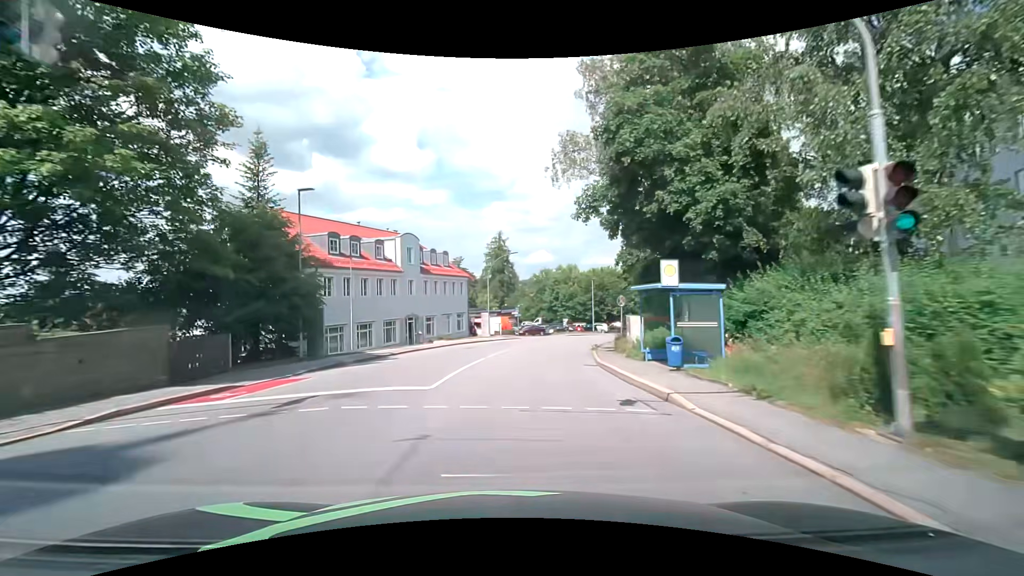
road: tertiary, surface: asphalt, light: Day
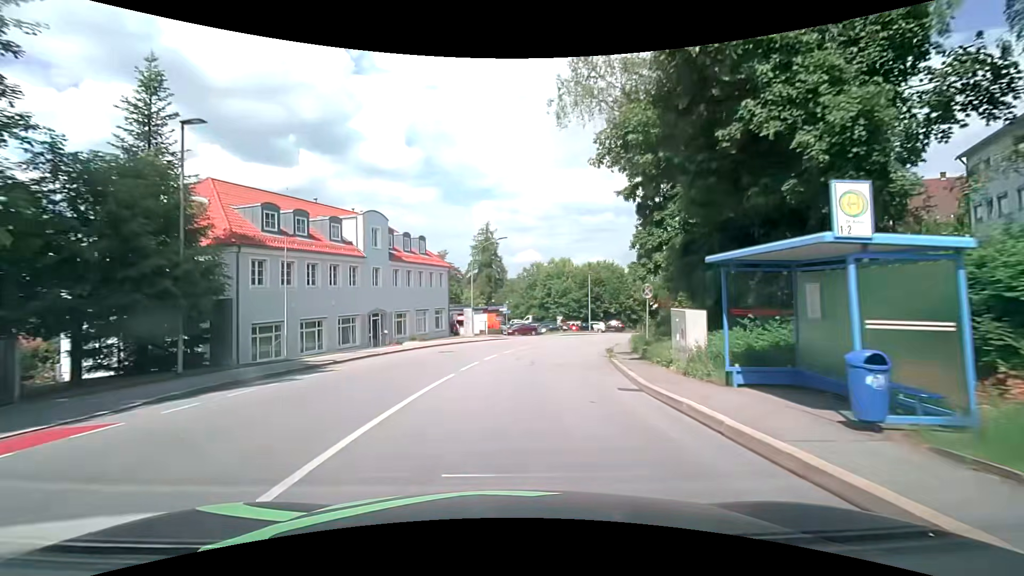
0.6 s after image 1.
(+0.1, +7.6) m; +2°
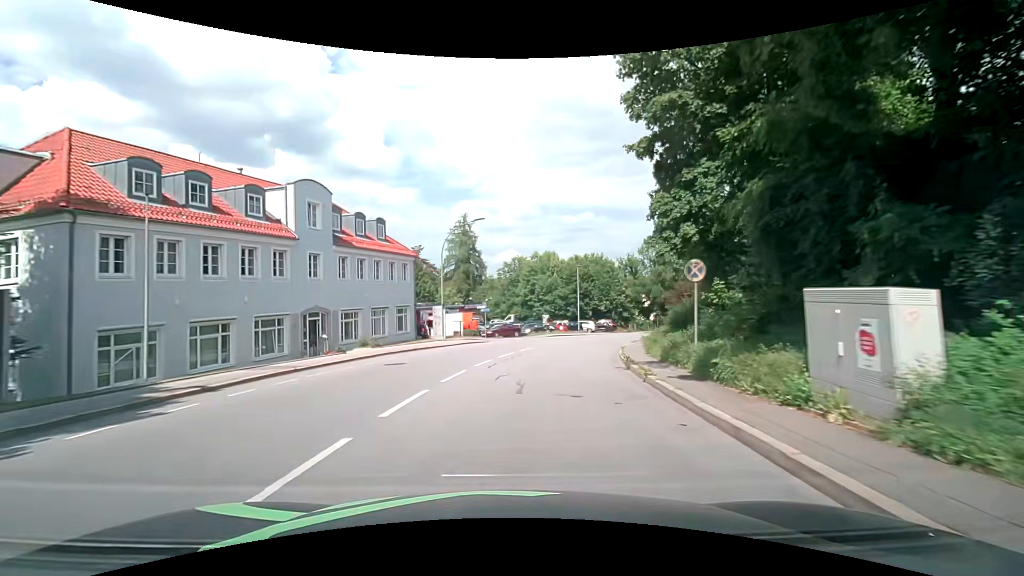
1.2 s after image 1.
(+0.1, +7.6) m; +2°
